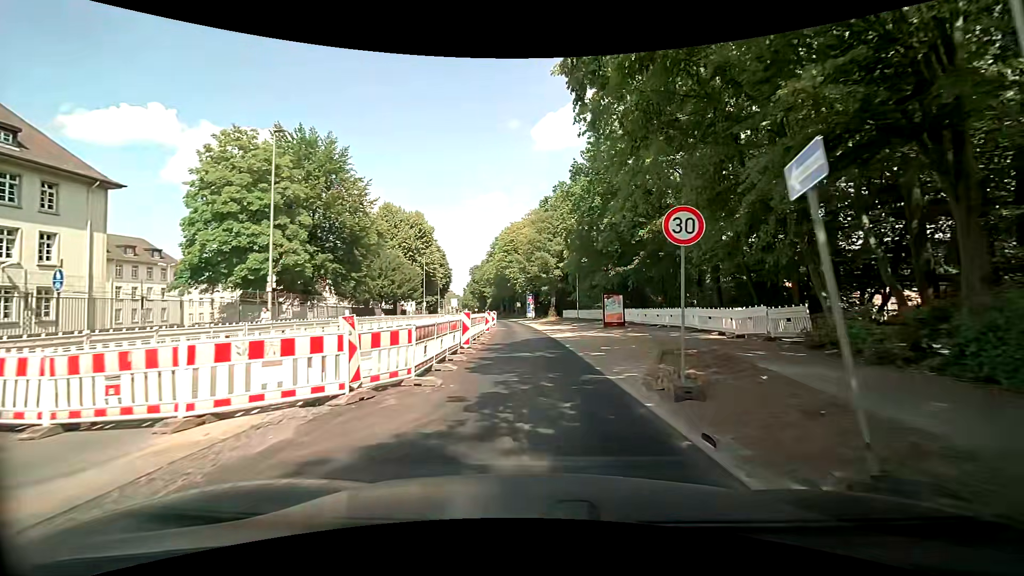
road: secondary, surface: asphalt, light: Day
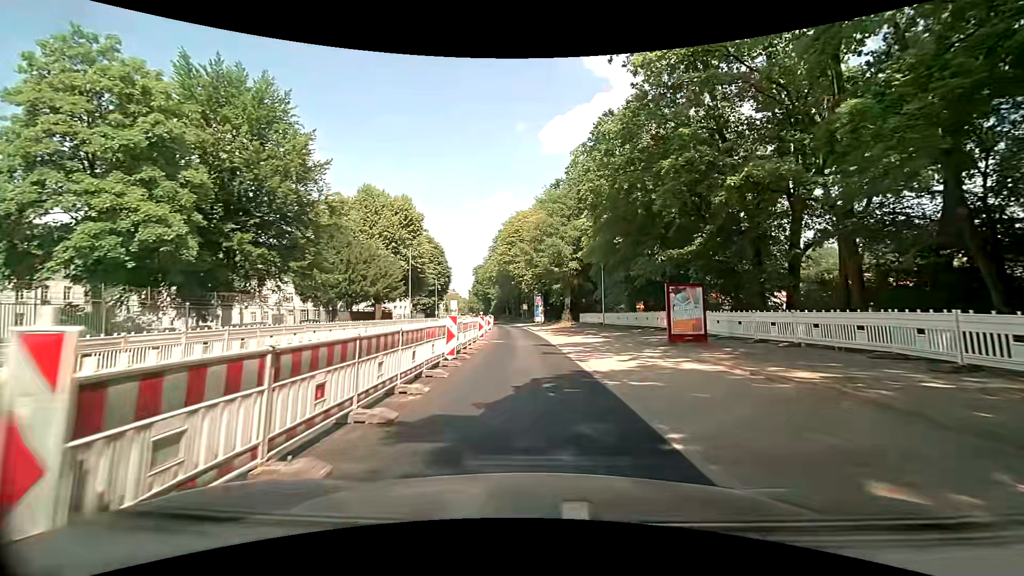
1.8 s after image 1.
(0.0, +13.8) m; -1°
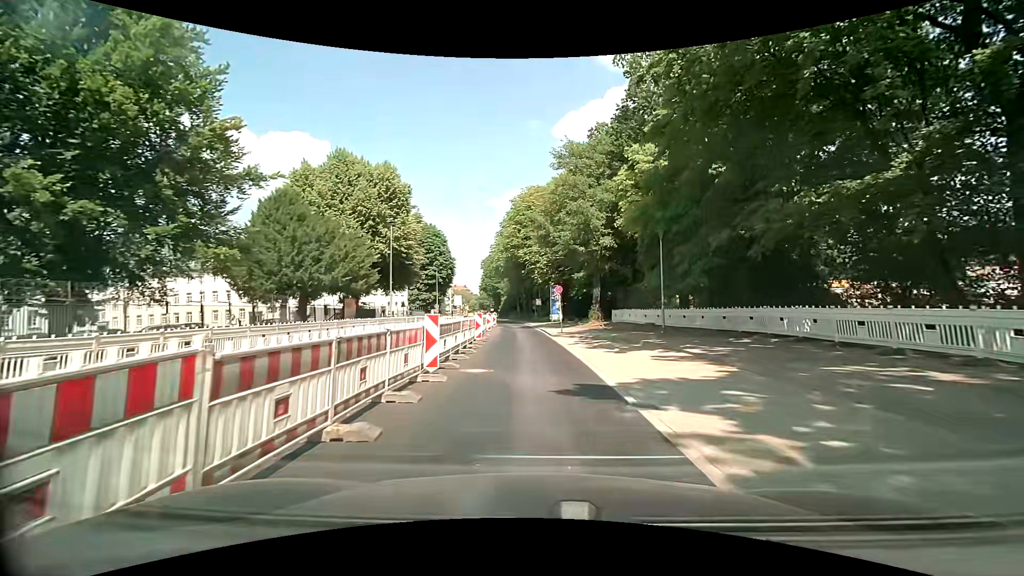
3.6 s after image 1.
(-0.2, +14.2) m; -1°
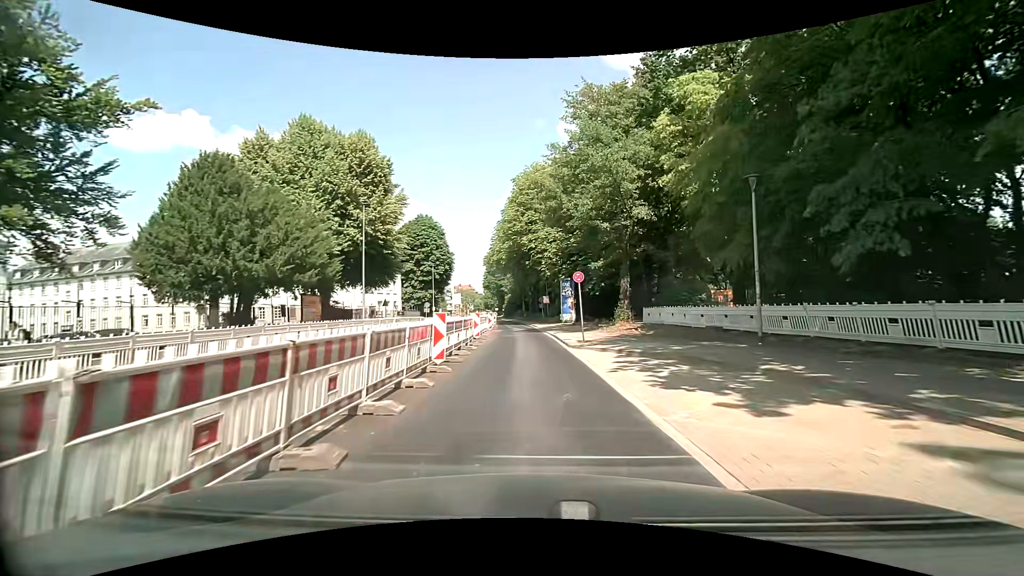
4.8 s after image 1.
(0.0, +9.8) m; -1°
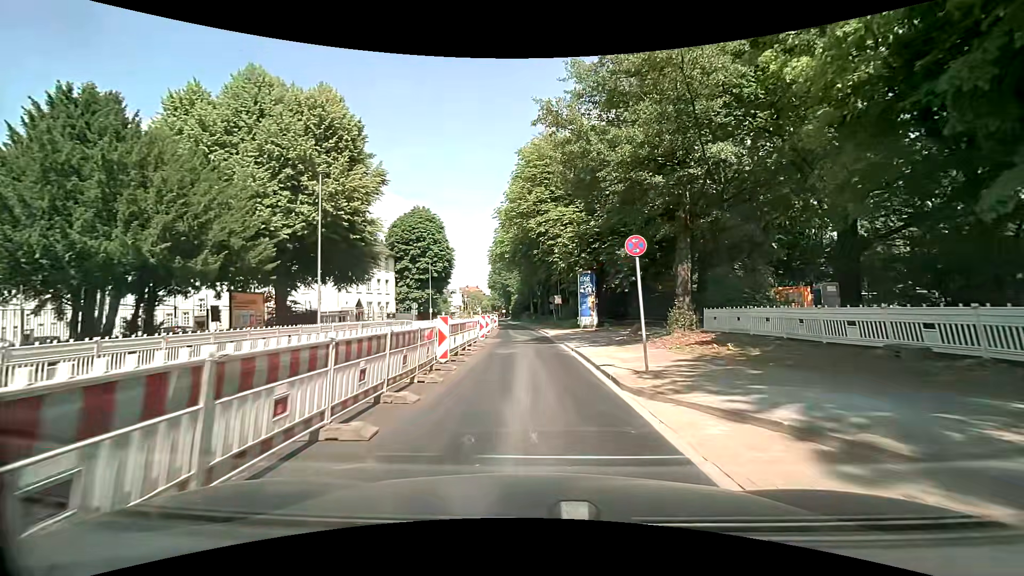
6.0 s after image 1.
(0.0, +9.9) m; 0°
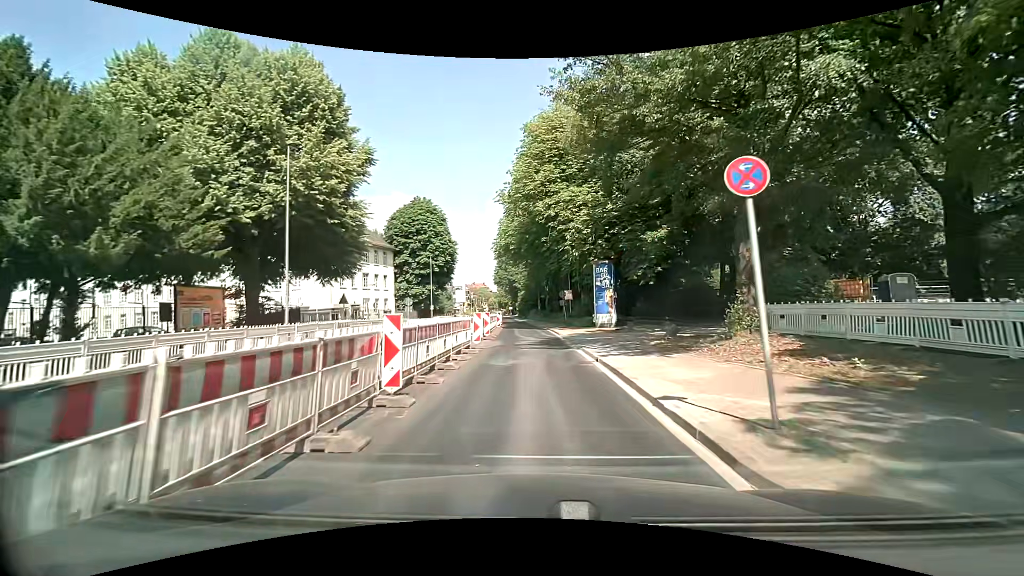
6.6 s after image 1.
(0.0, +5.0) m; -1°
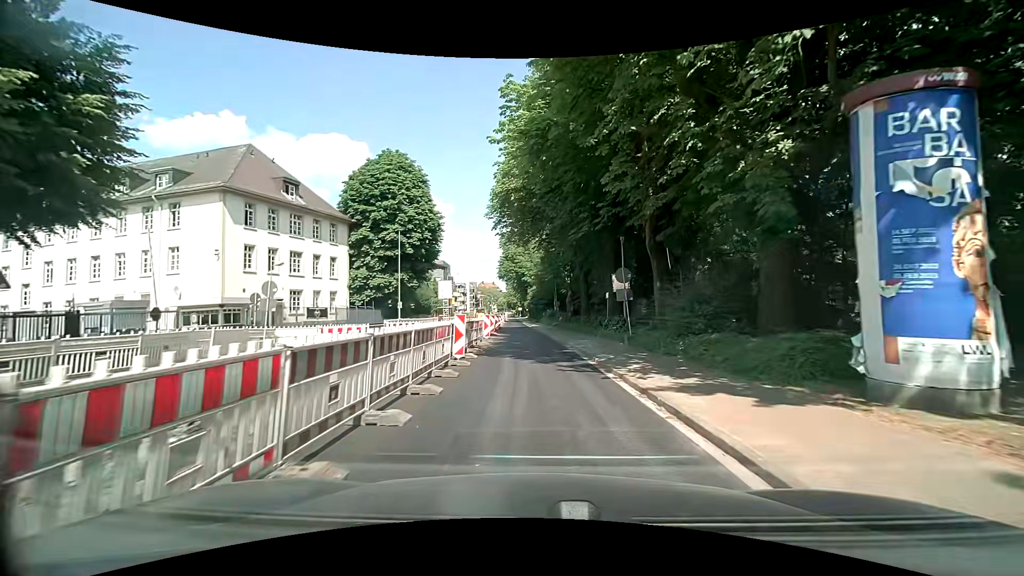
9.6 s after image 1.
(-0.7, +24.2) m; -1°
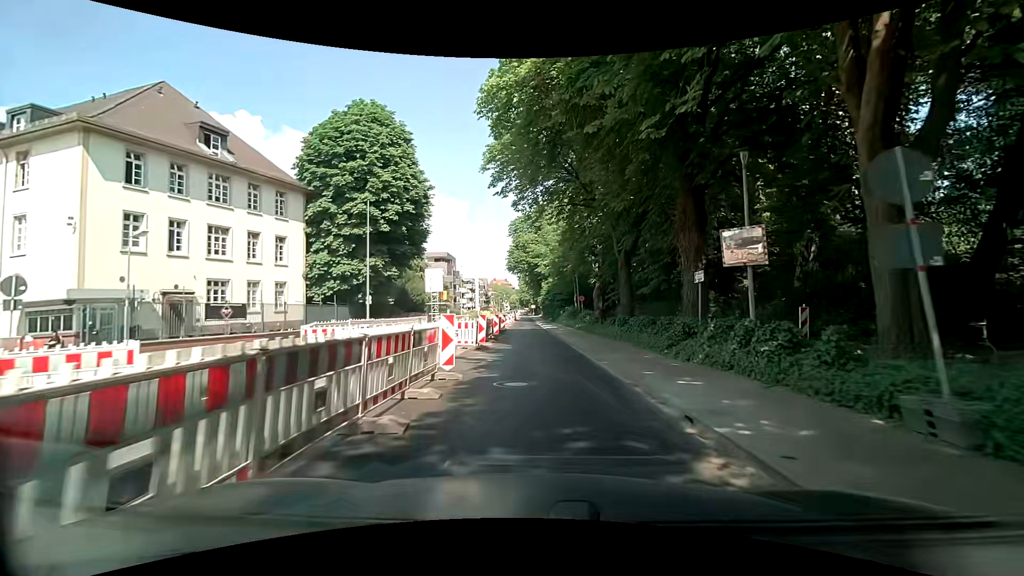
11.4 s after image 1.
(-0.3, +13.6) m; 0°
(0, +10) (-1, +20) (-1, +30) (-1, +40) (-2, +50) (-2, +60) (-3, +70) (-3, +80) (-4, +90) (-4, +100) m
